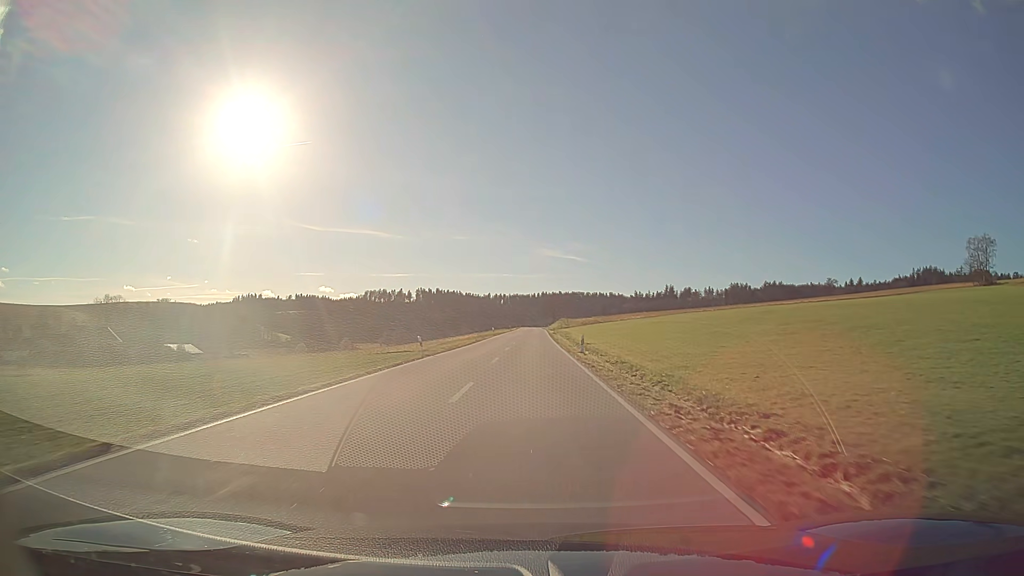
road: secondary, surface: asphalt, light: Day
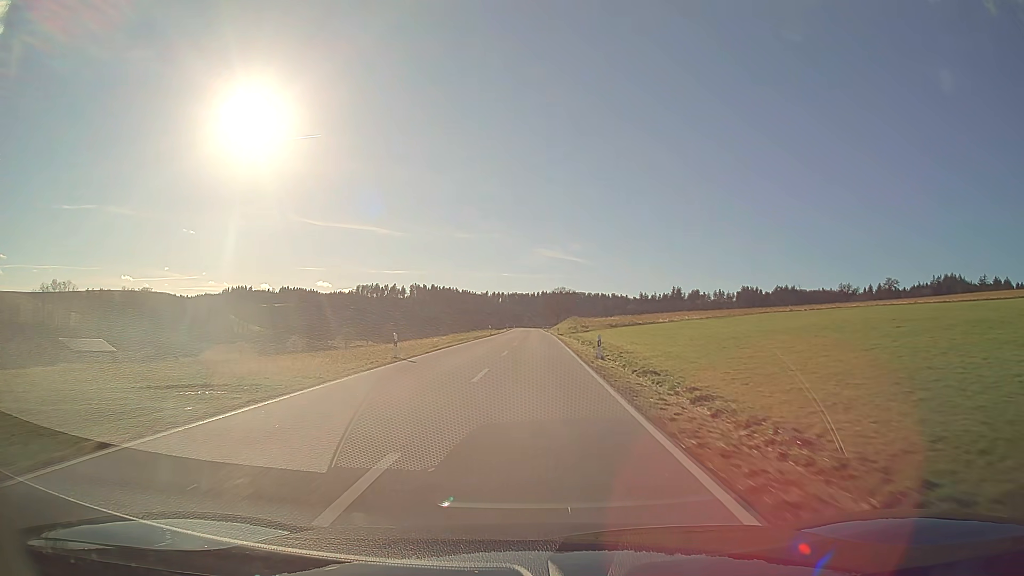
(+0.1, +57.3) m; 0°
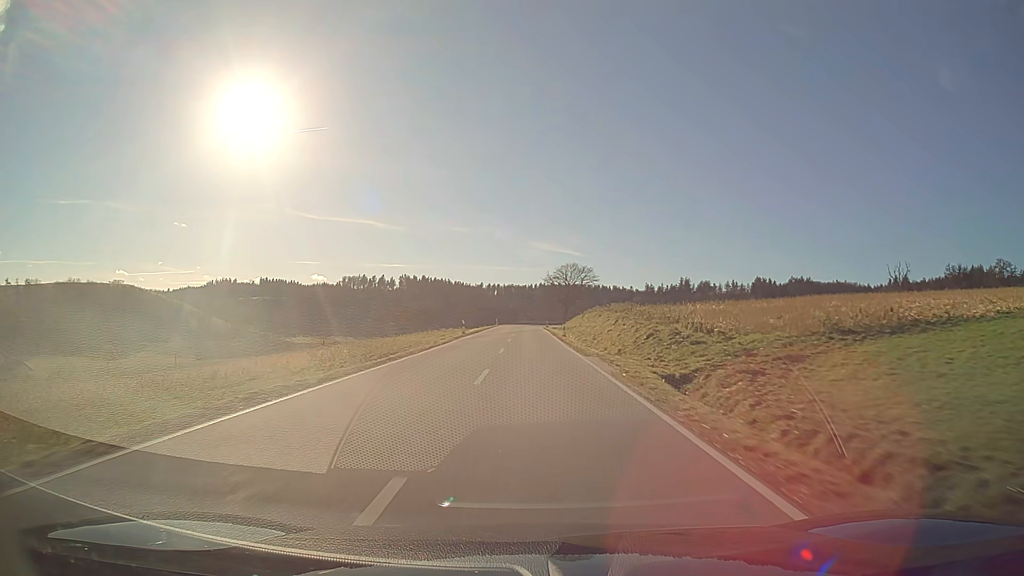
(+0.3, +73.6) m; 0°
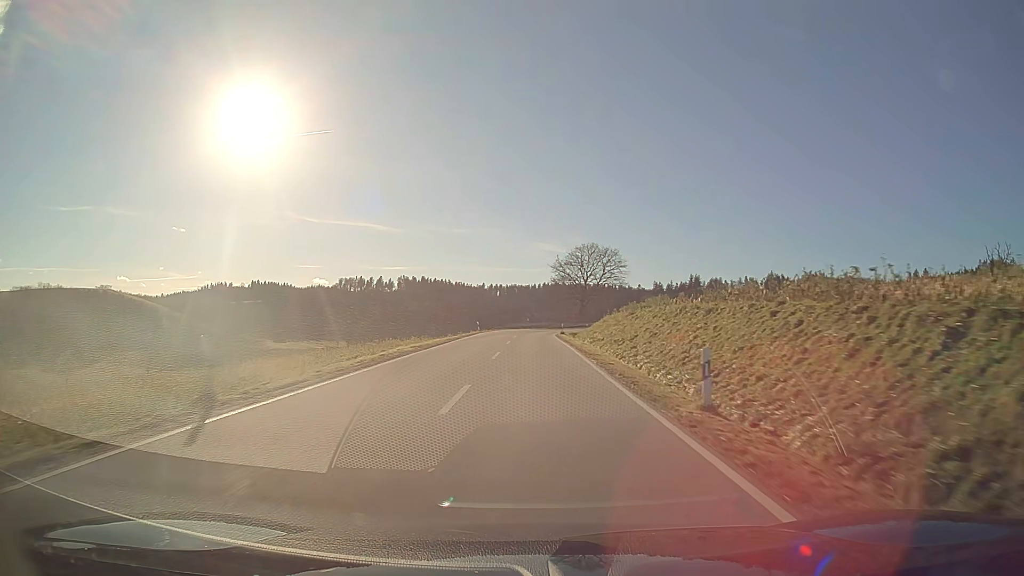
(-0.1, +40.2) m; 0°
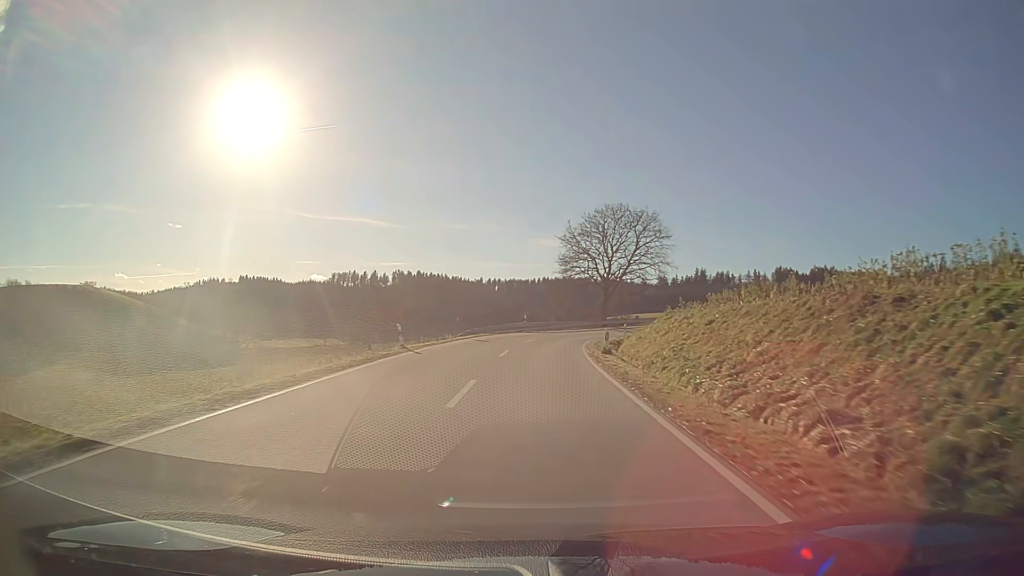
(0.0, +35.3) m; 0°
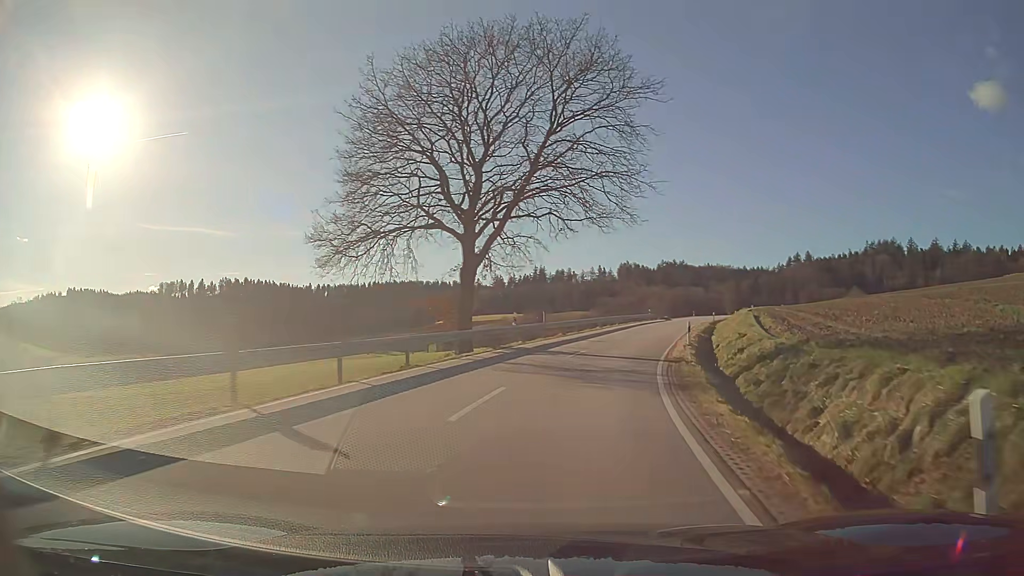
(+4.7, +48.2) m; +16°
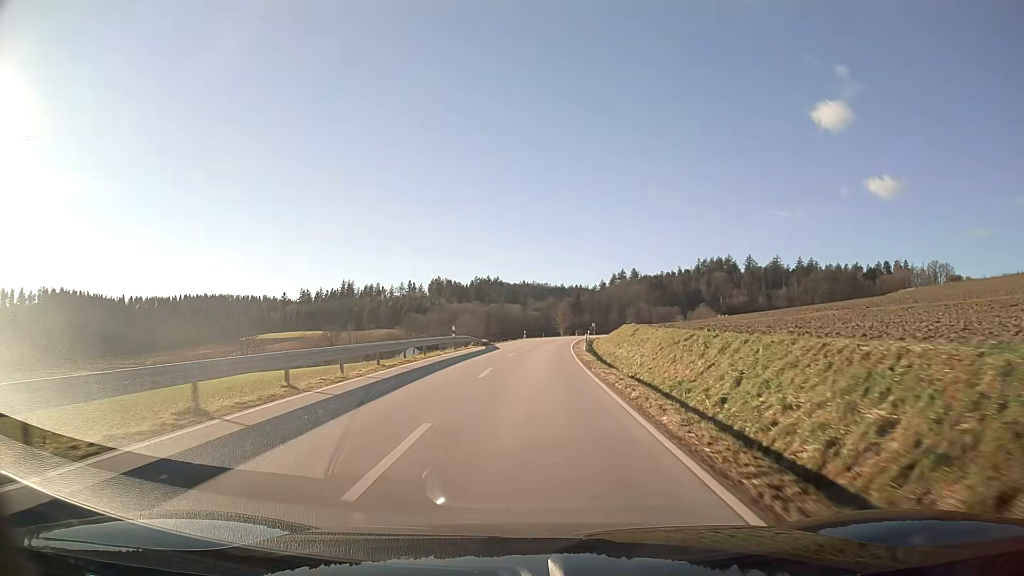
(+6.4, +39.1) m; +15°
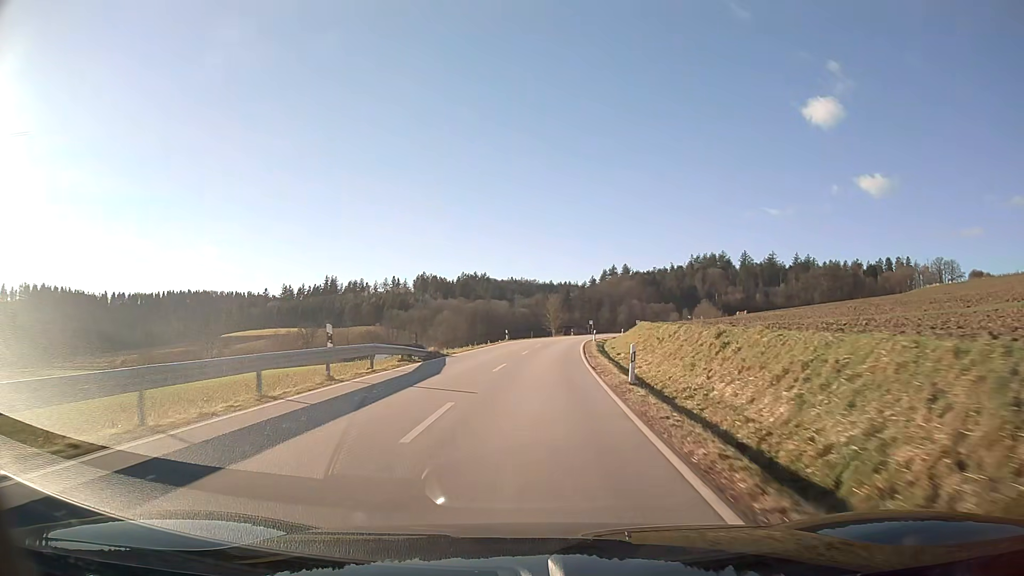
(0.0, +21.6) m; 0°
